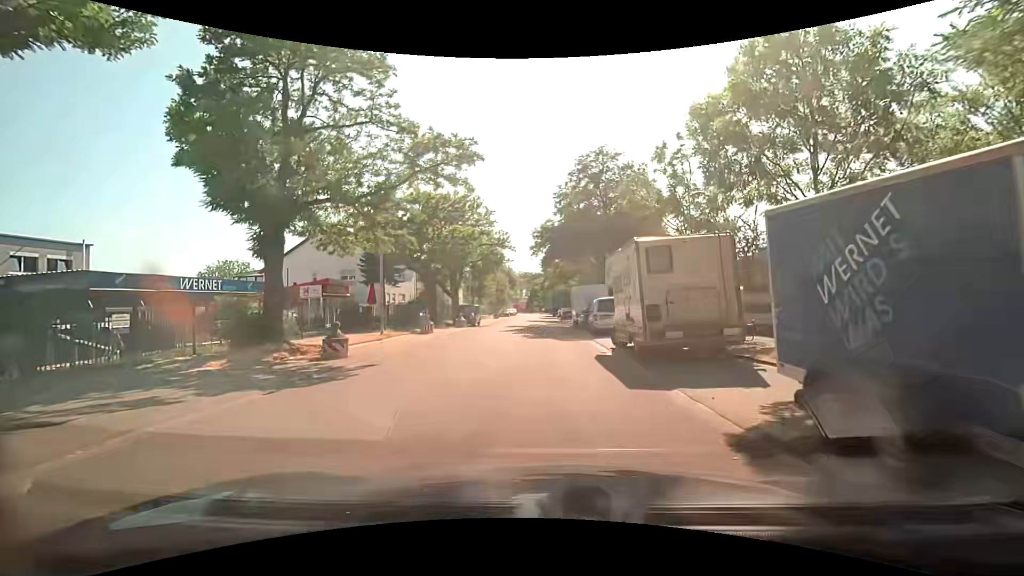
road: residential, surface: asphalt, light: Day
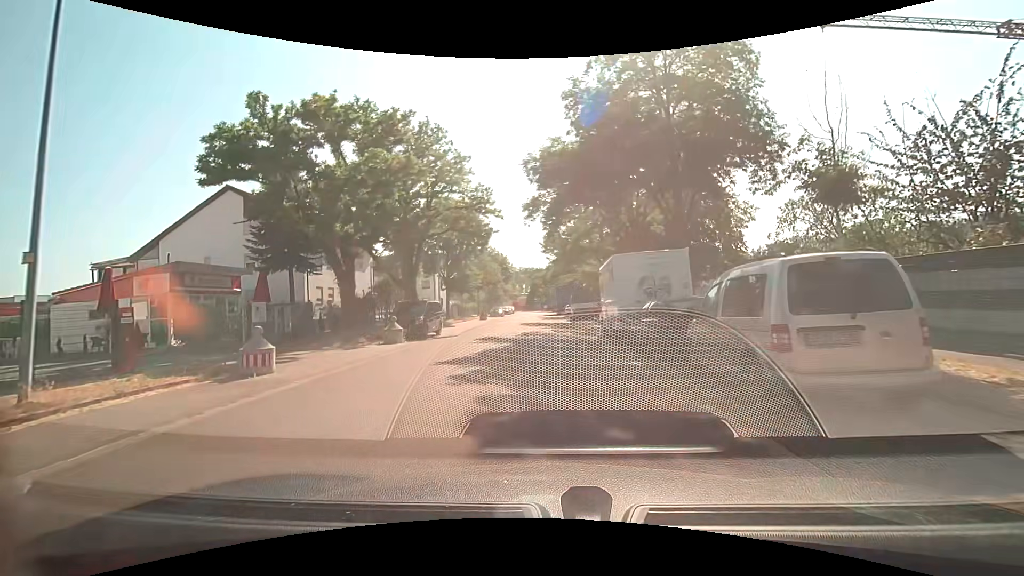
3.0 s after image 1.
(0.0, +18.5) m; +1°
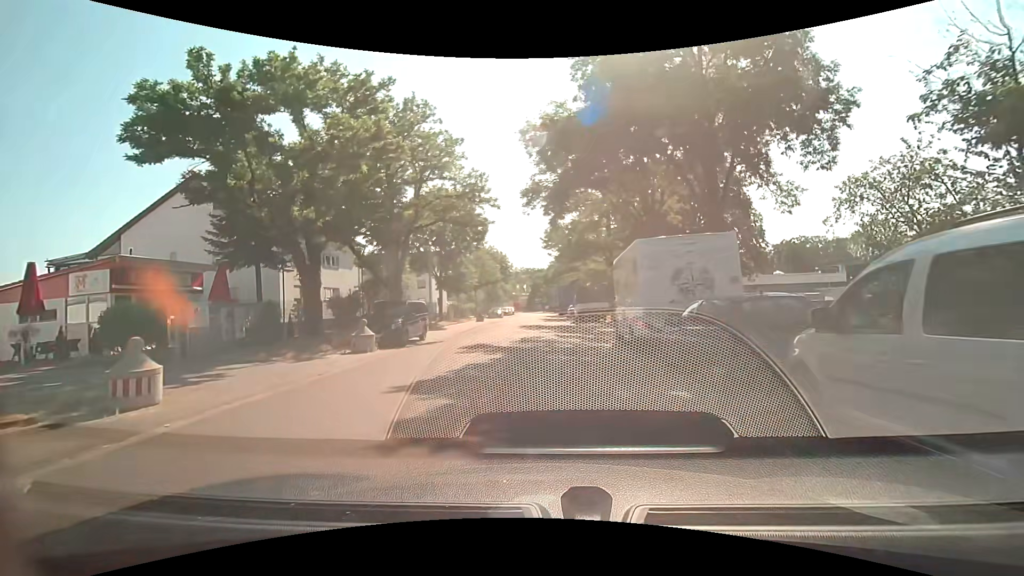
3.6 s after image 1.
(-0.1, +3.7) m; 0°
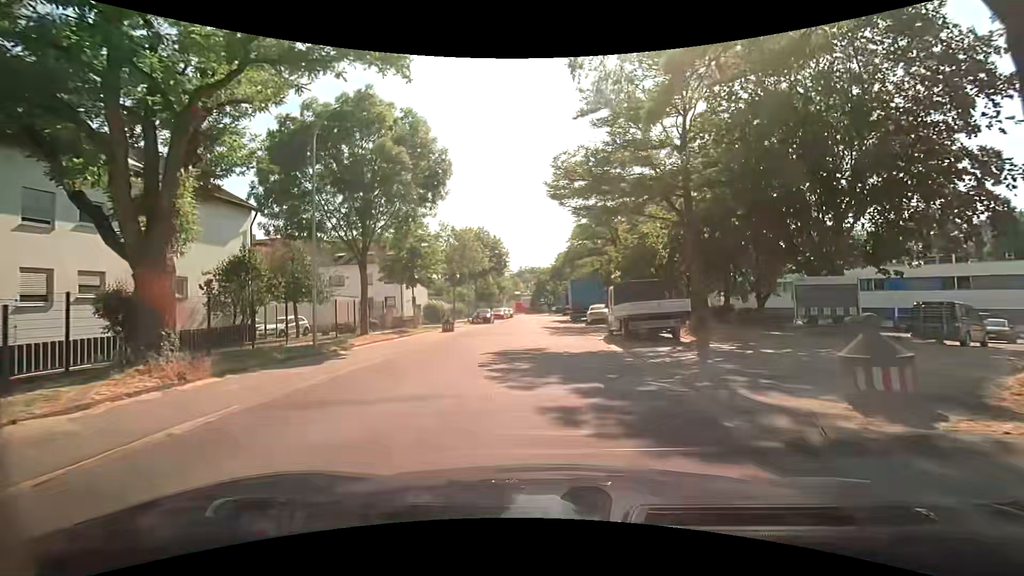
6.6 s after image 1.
(-0.2, +19.4) m; -1°
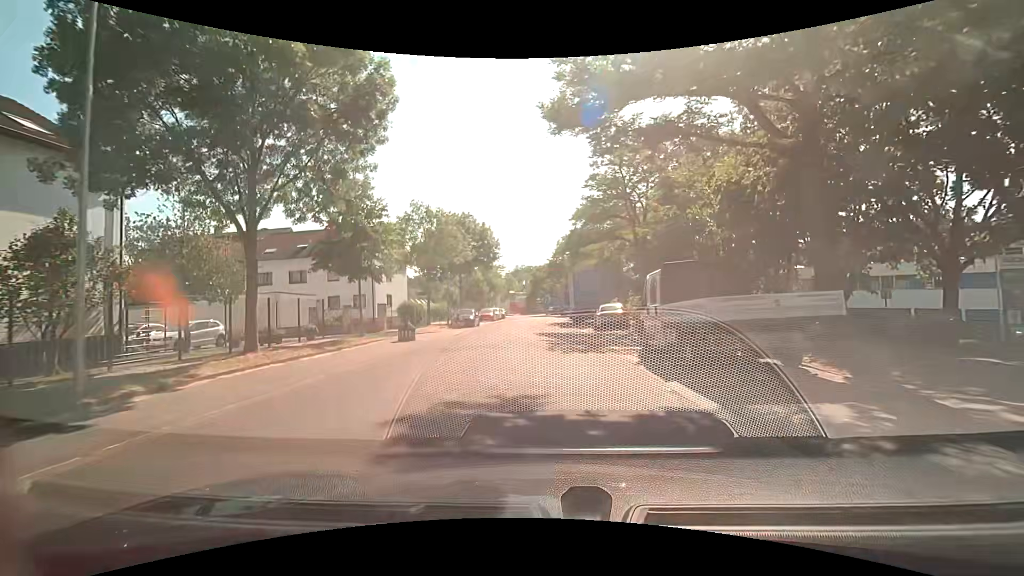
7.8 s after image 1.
(-0.1, +9.0) m; -1°
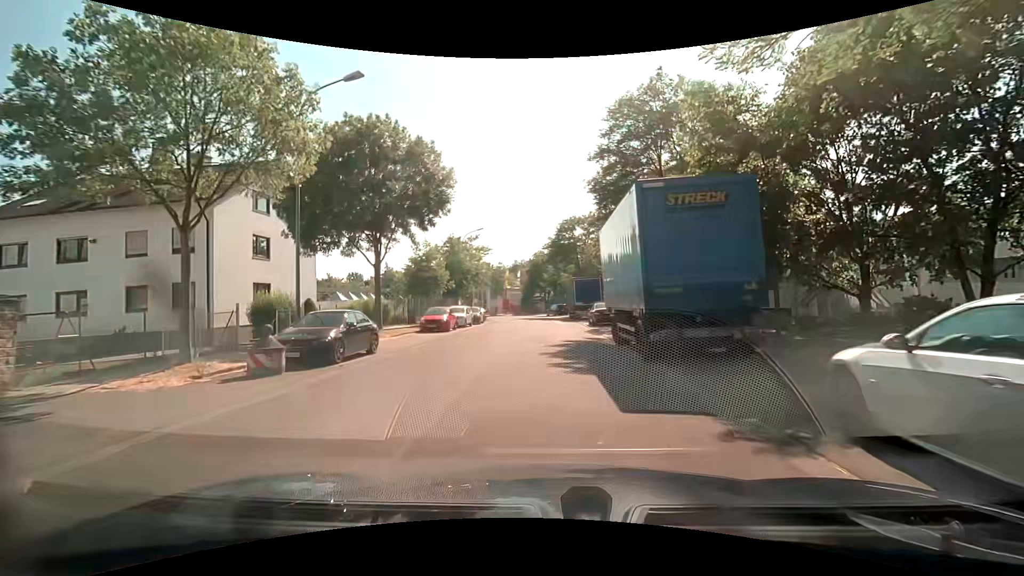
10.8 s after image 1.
(+0.3, +25.5) m; 0°
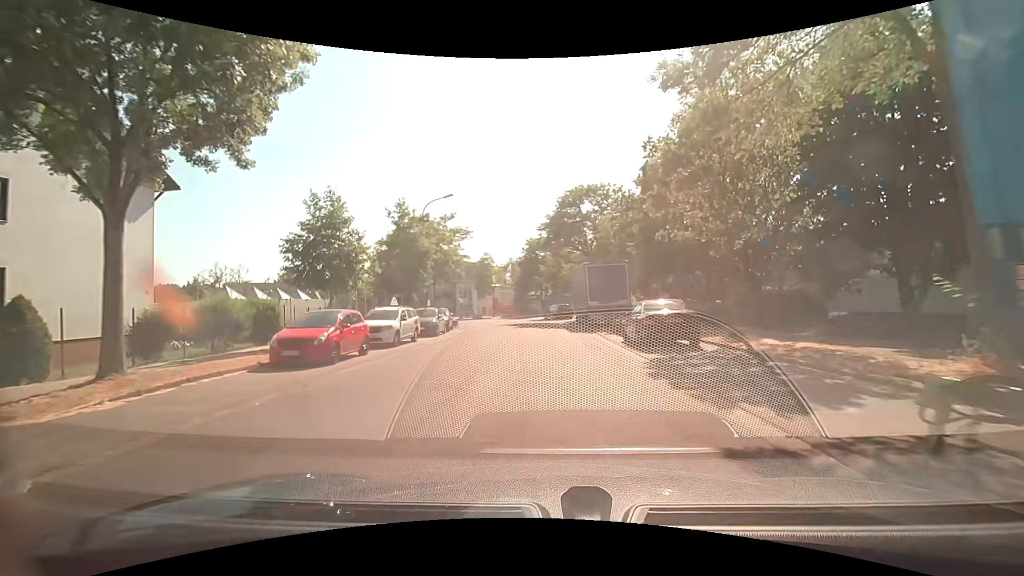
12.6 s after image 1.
(+0.1, +15.7) m; +1°
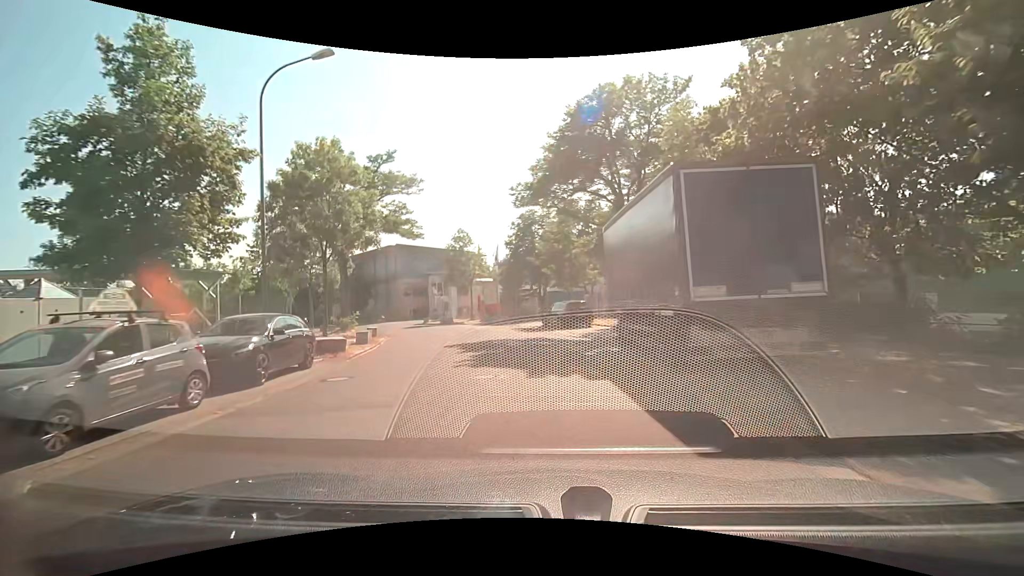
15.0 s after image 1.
(-0.1, +20.2) m; -1°
(0, +10) (-1, +20) (-3, +30) (-7, +39) (-13, +47) (-21, +52) (-30, +56) (-40, +58) (-50, +58) (-60, +59) m
